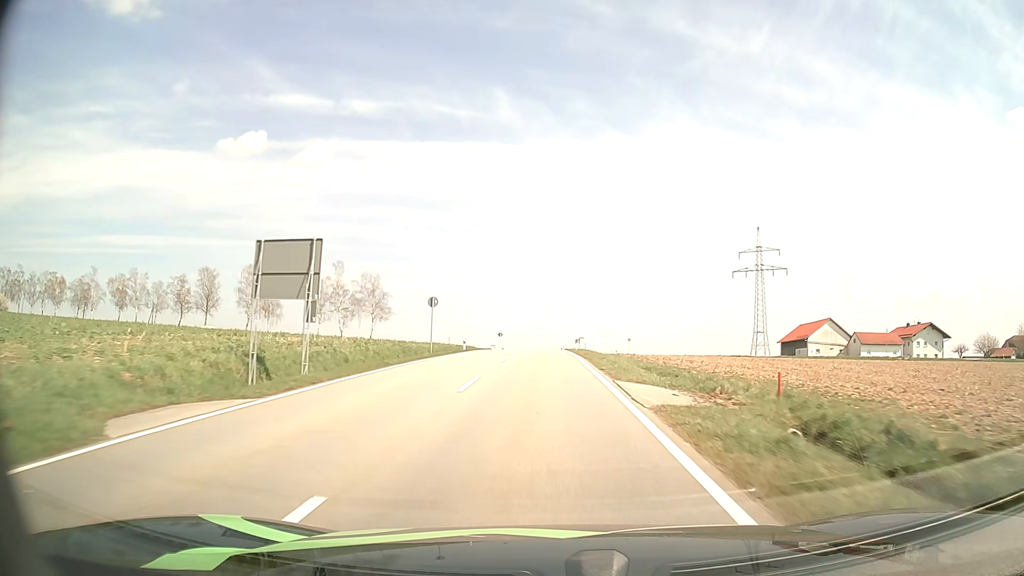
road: tertiary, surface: asphalt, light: Day
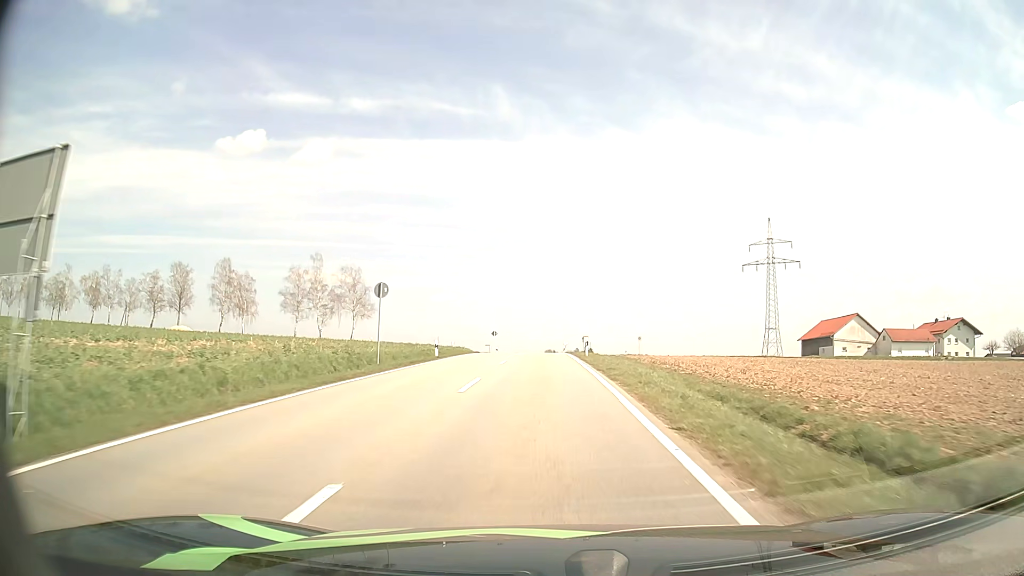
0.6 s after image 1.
(0.0, +11.9) m; 0°
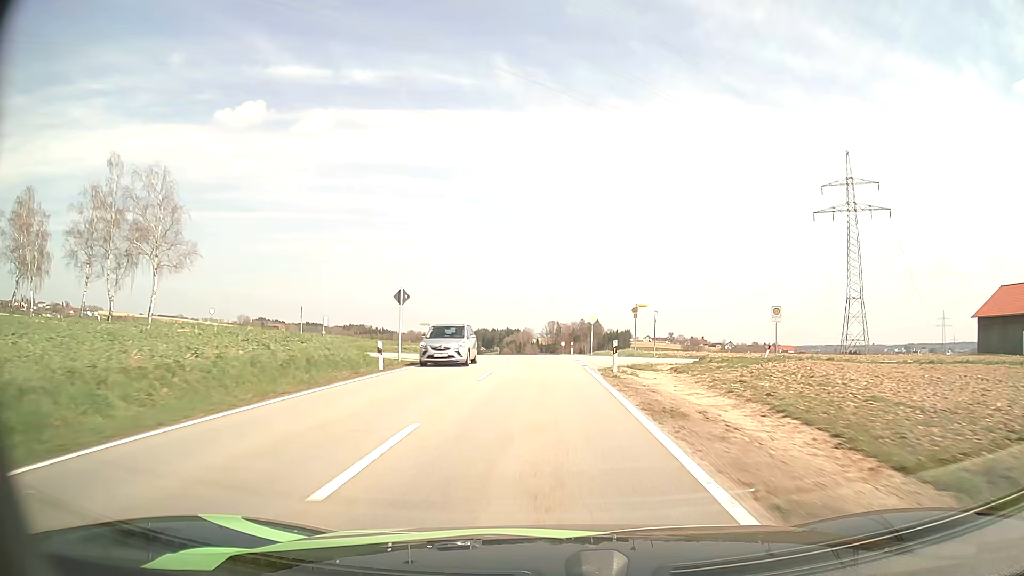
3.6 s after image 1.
(-0.1, +58.2) m; 0°
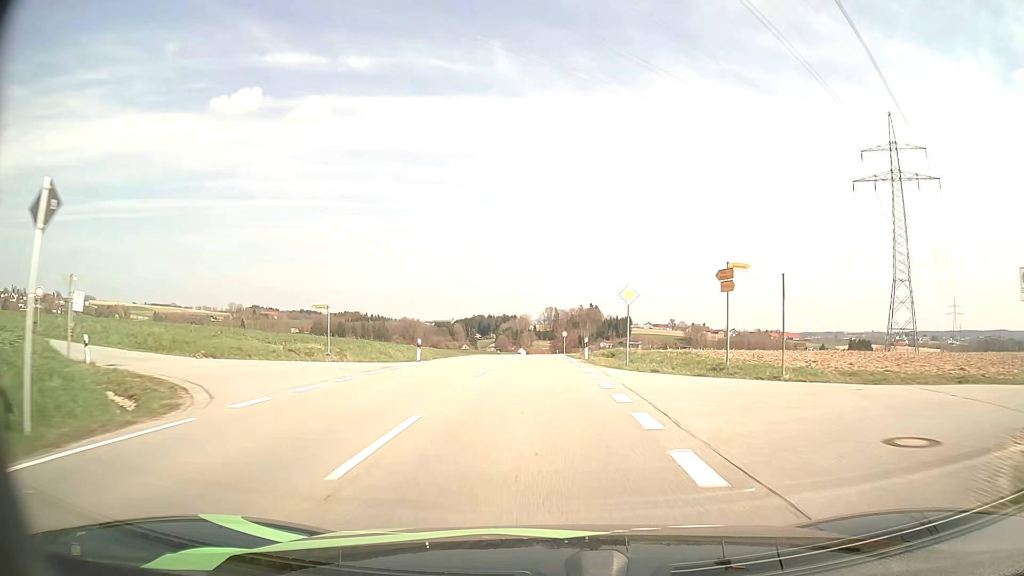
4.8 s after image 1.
(+0.1, +23.7) m; 0°
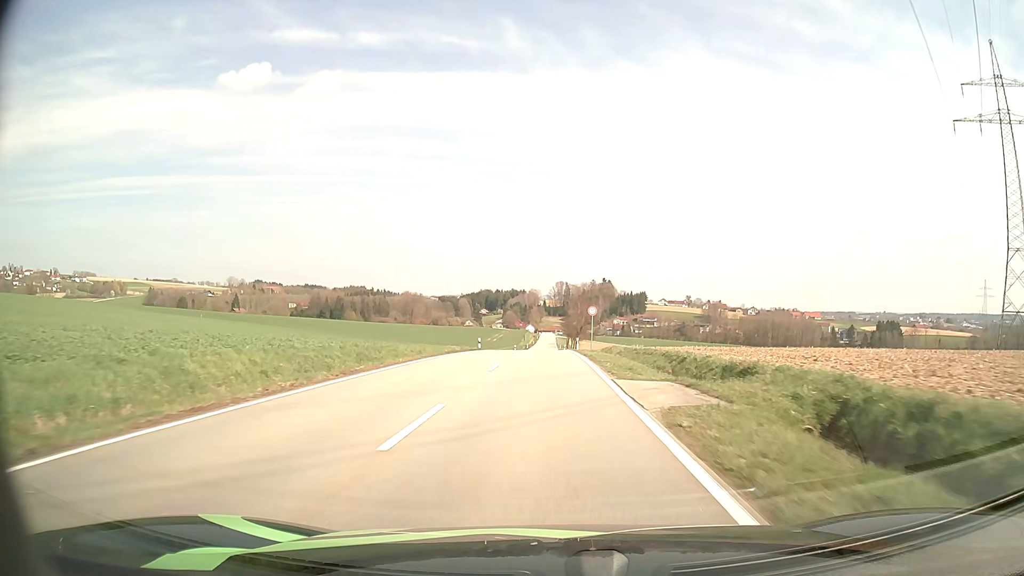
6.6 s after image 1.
(-0.3, +36.2) m; -1°
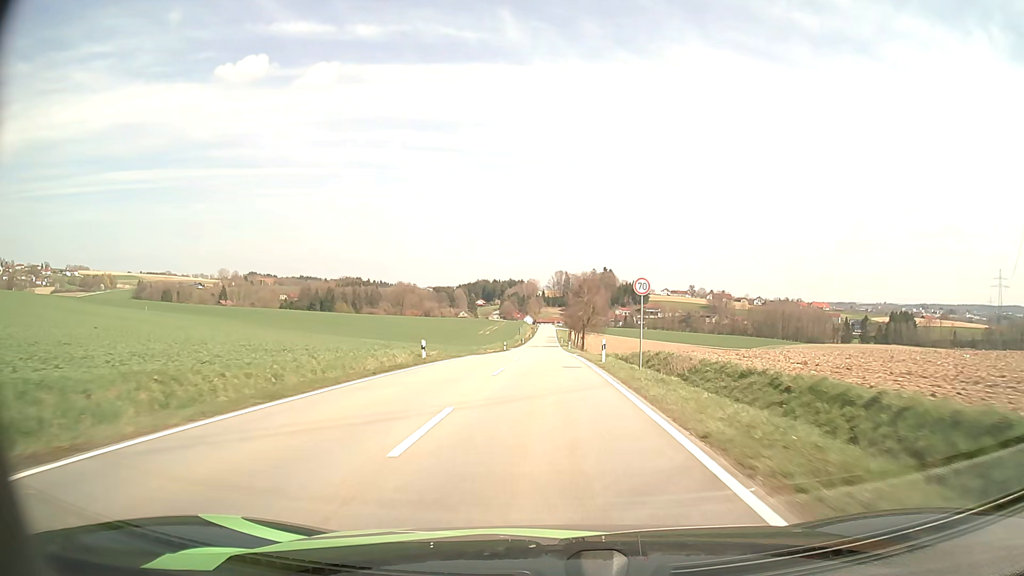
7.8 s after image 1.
(0.0, +24.6) m; 0°
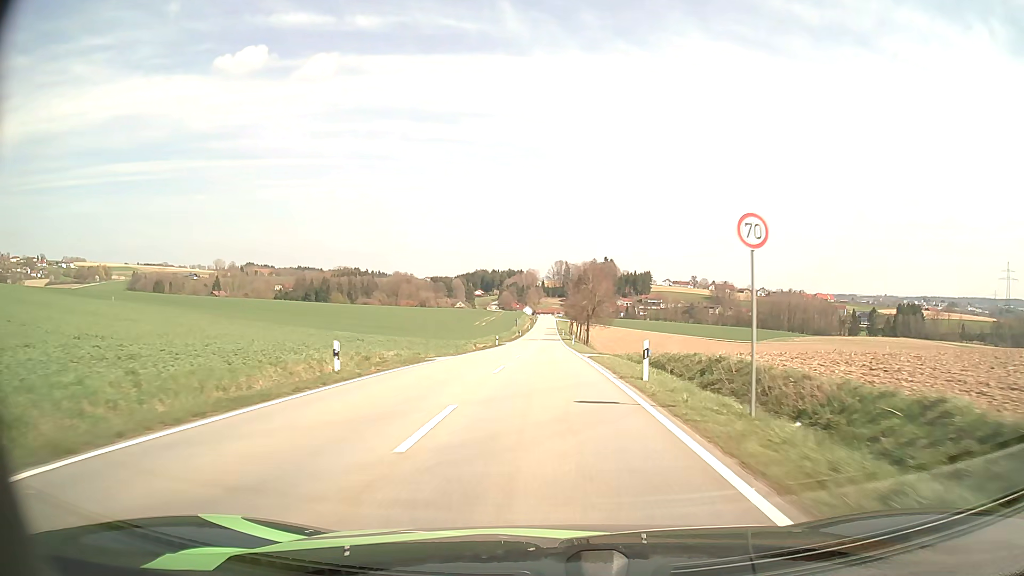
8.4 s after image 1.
(0.0, +12.4) m; 0°
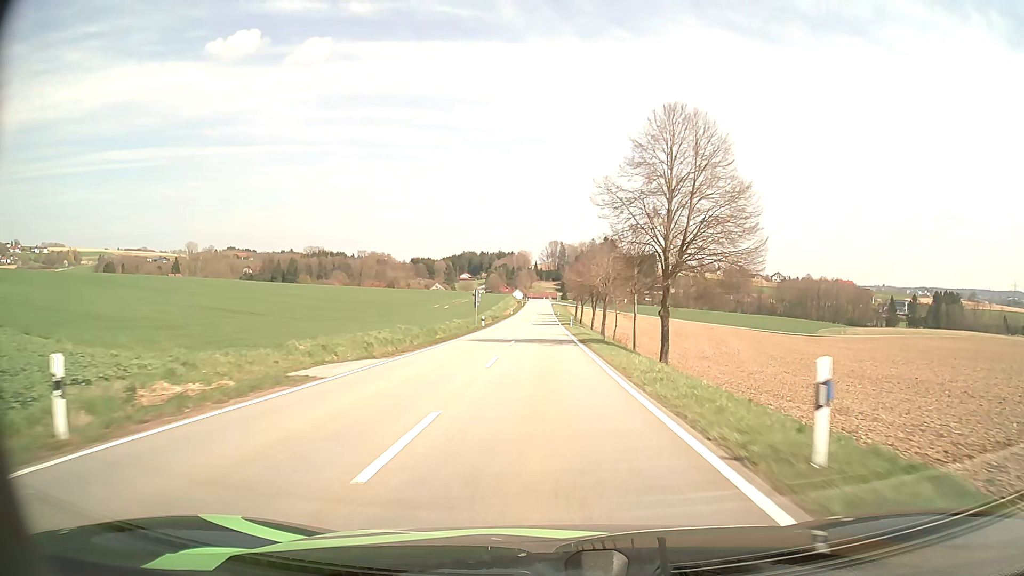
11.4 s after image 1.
(+0.2, +63.5) m; +1°
(0, +10) (0, +20) (0, +30) (0, +40) (0, +50) (0, +60) (0, +70) (0, +80) (0, +90) (0, +100) m
